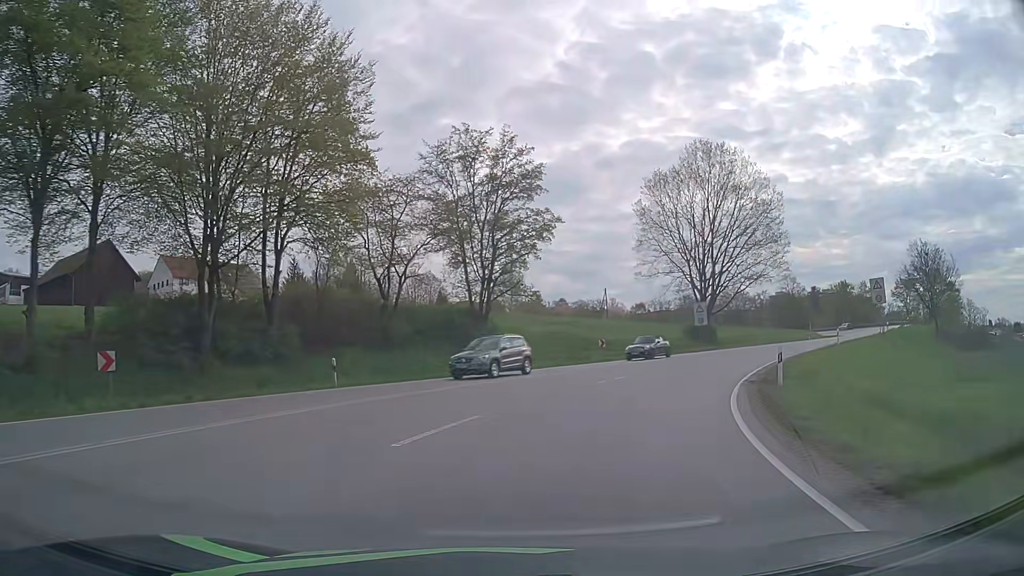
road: primary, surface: asphalt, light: Day
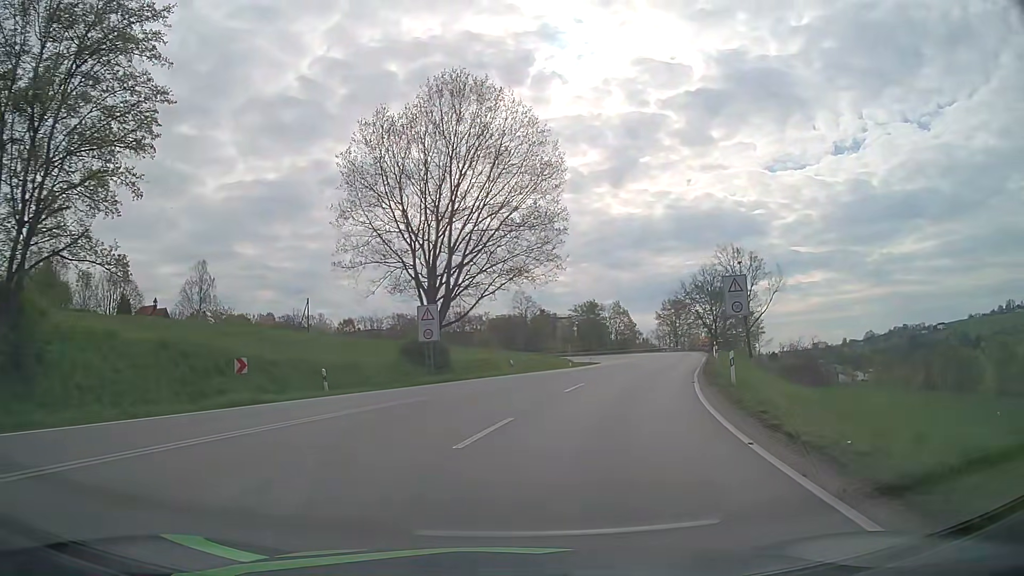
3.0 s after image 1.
(+4.7, +21.5) m; +24°
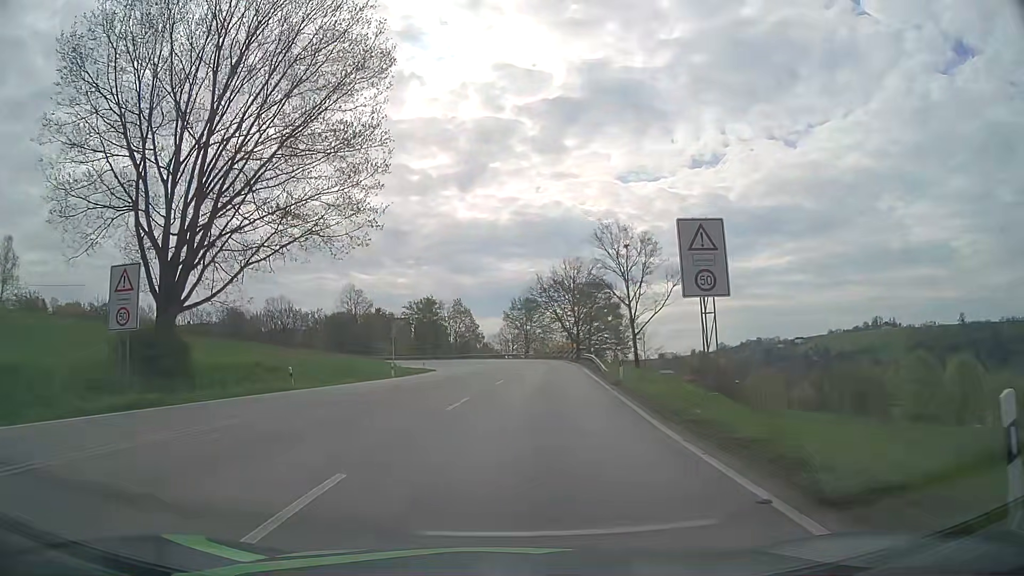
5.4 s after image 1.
(+2.4, +17.3) m; +14°
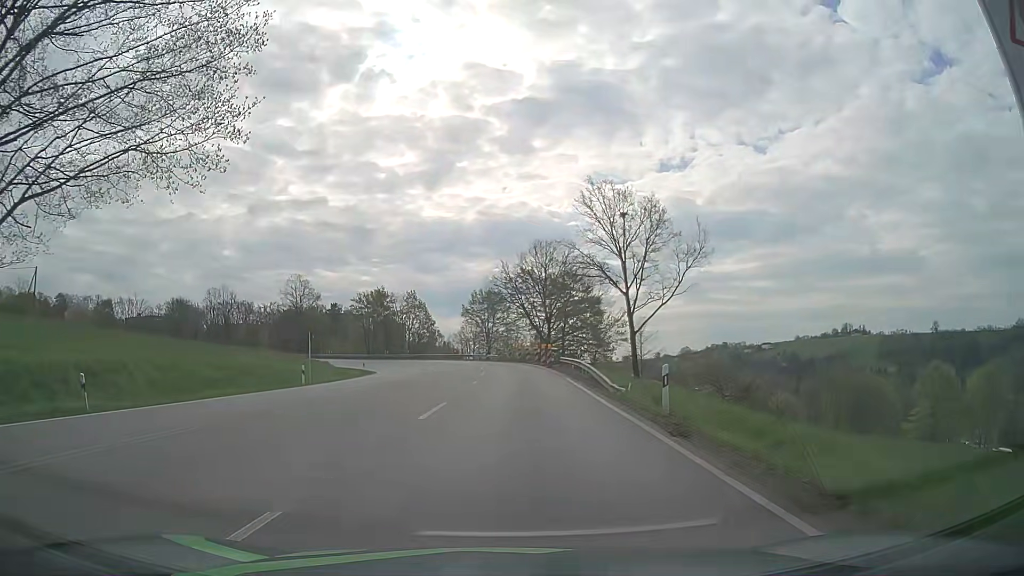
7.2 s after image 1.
(+0.4, +13.4) m; +3°
